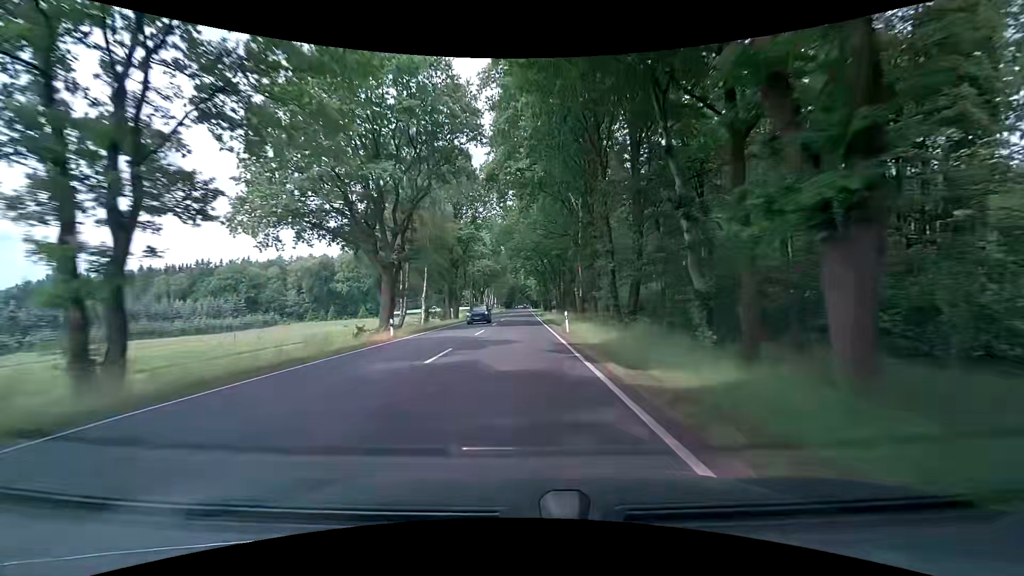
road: primary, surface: asphalt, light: Day
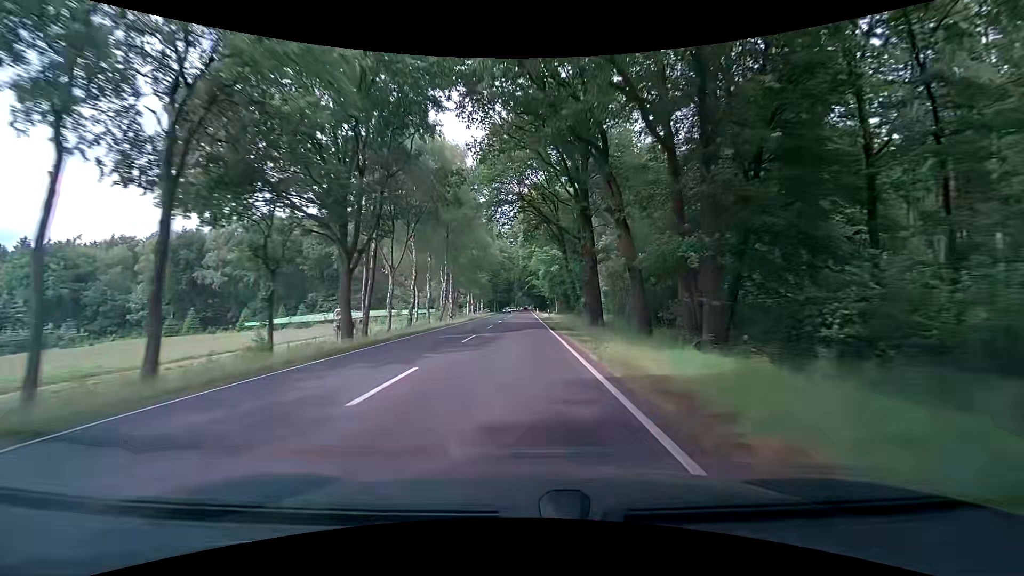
(+0.3, +79.0) m; 0°
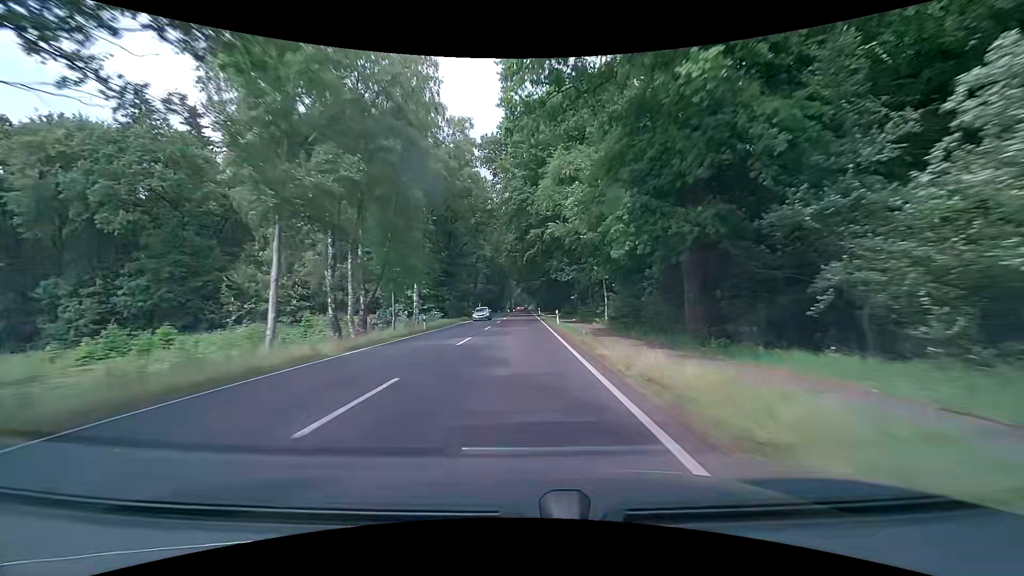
(-0.3, +63.2) m; 0°
(0, +10) (0, +20) (0, +30) (0, +40) (0, +50) (0, +60) (0, +70) (0, +80) (0, +90) (-1, +100) m
